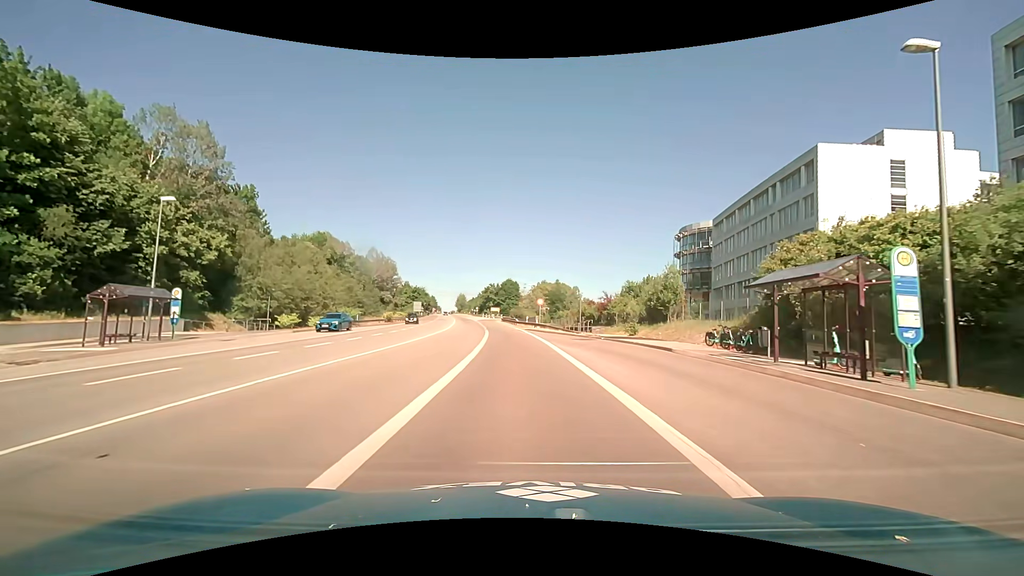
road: trunk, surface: asphalt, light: Day
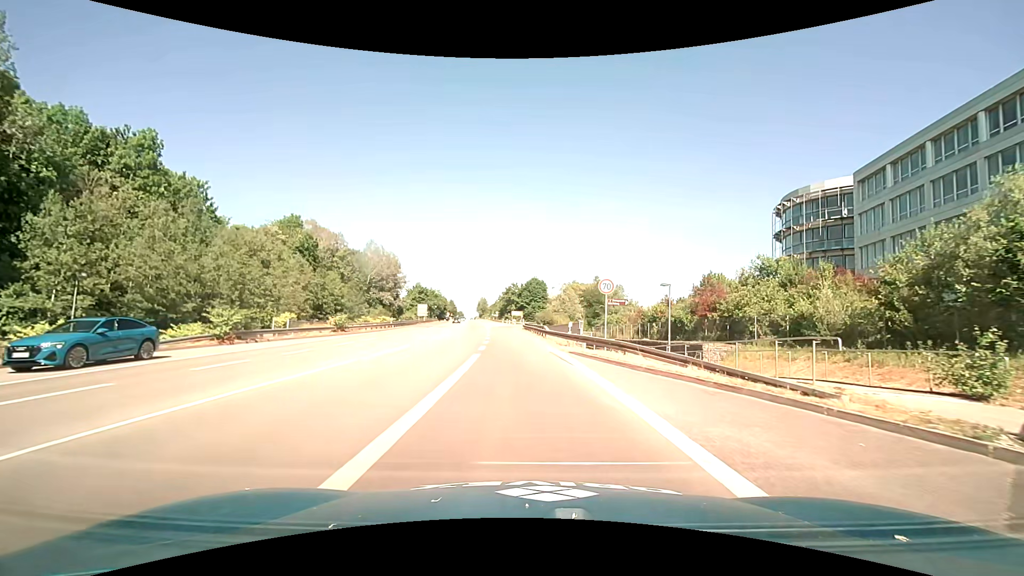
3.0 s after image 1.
(-0.8, +27.0) m; -3°
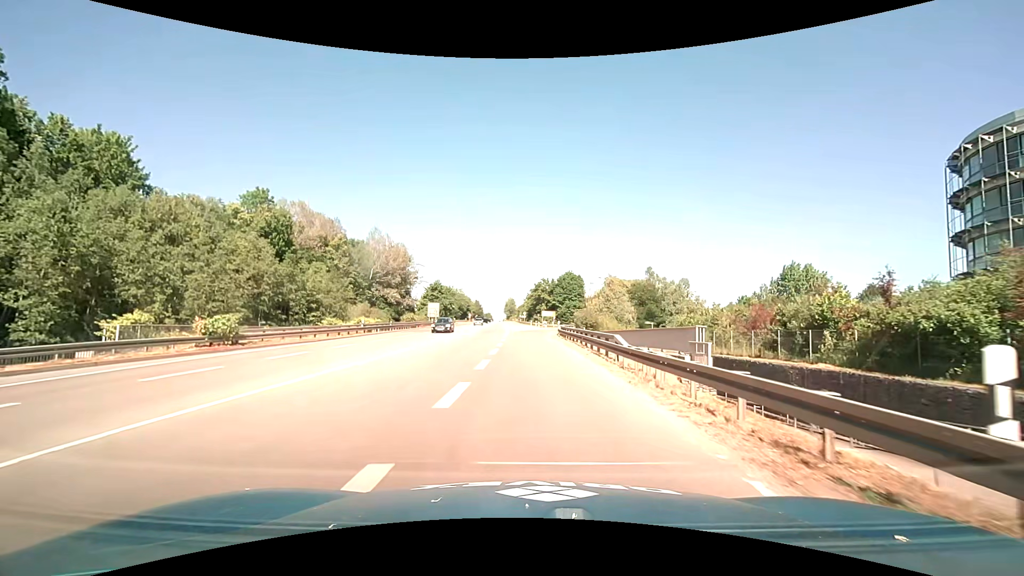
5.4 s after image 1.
(-0.7, +21.1) m; -3°
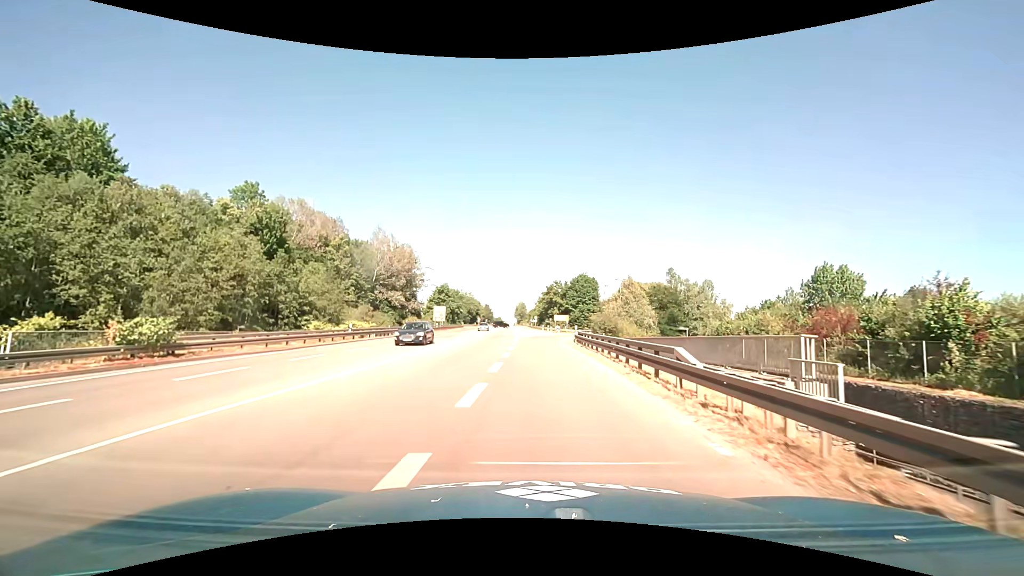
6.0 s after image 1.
(-0.1, +5.7) m; -1°
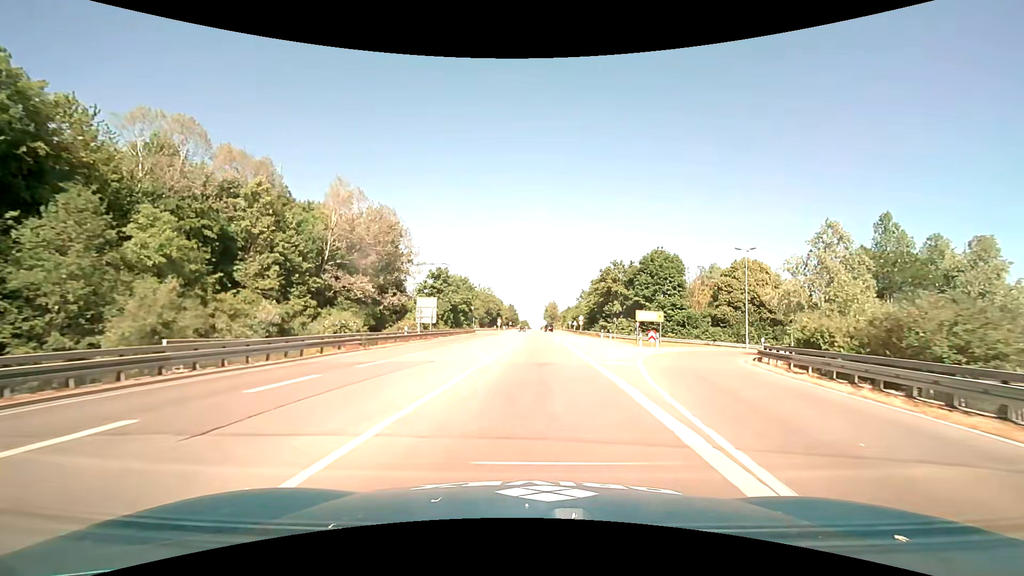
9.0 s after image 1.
(-3.0, +39.5) m; -4°
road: primary
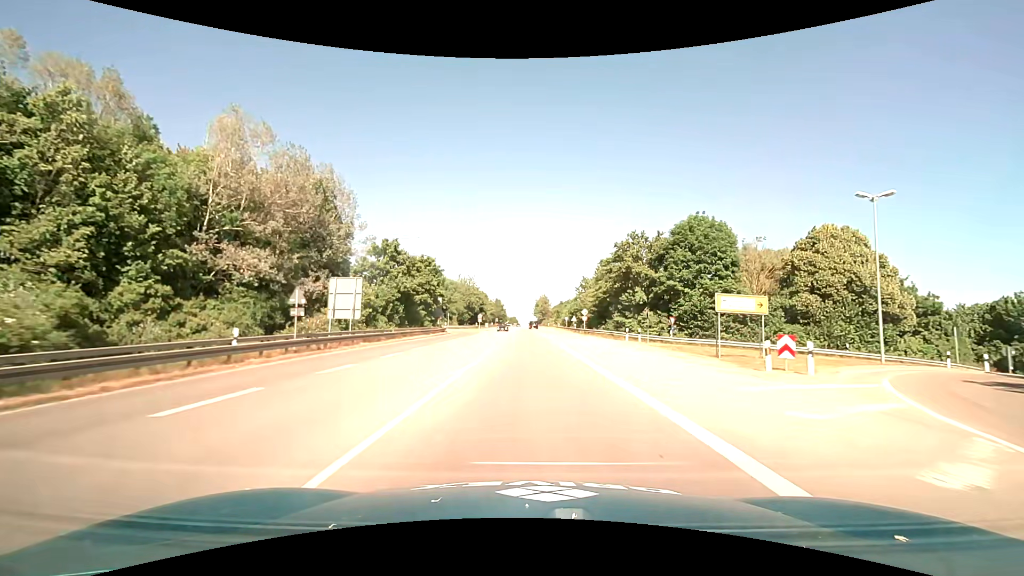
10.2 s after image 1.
(+0.4, +21.0) m; +2°
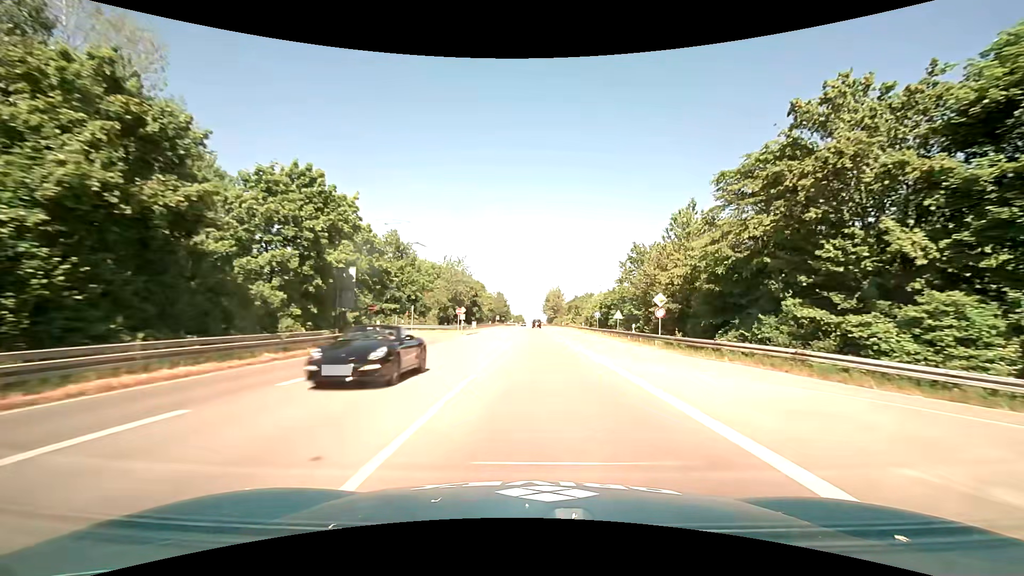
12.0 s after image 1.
(-0.4, +33.2) m; -1°
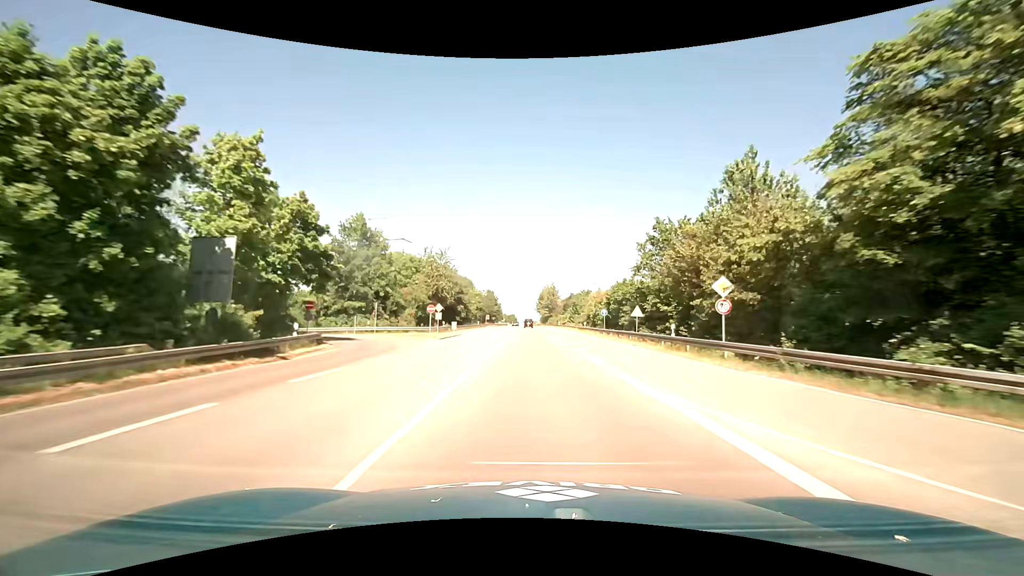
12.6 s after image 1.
(+0.1, +11.0) m; +1°
(0, +10) (0, +20) (0, +30) (0, +40) (0, +50) (0, +60) (-1, +70) (-1, +80) (-1, +90) (-1, +100) m
